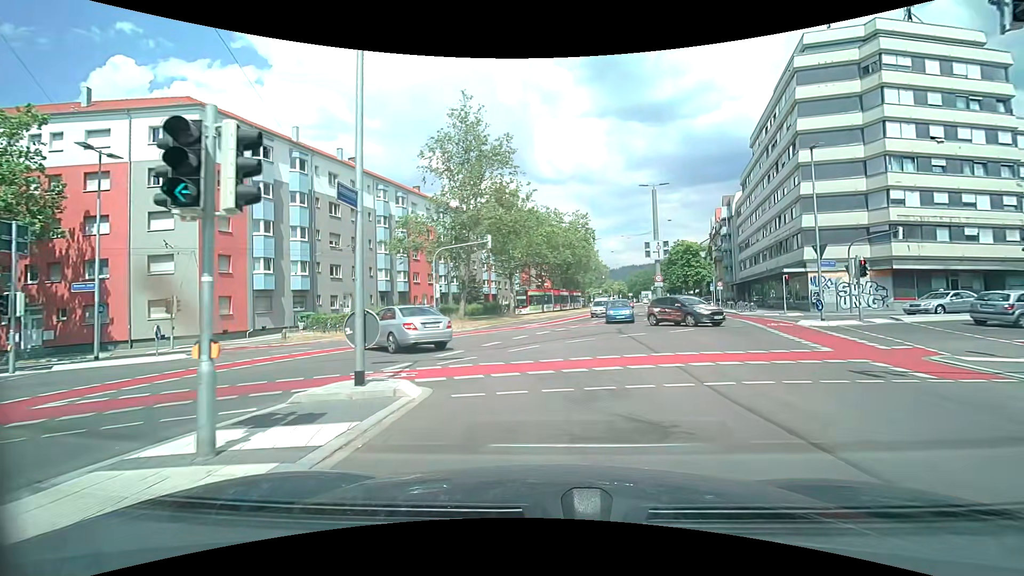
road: secondary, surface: asphalt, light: Day
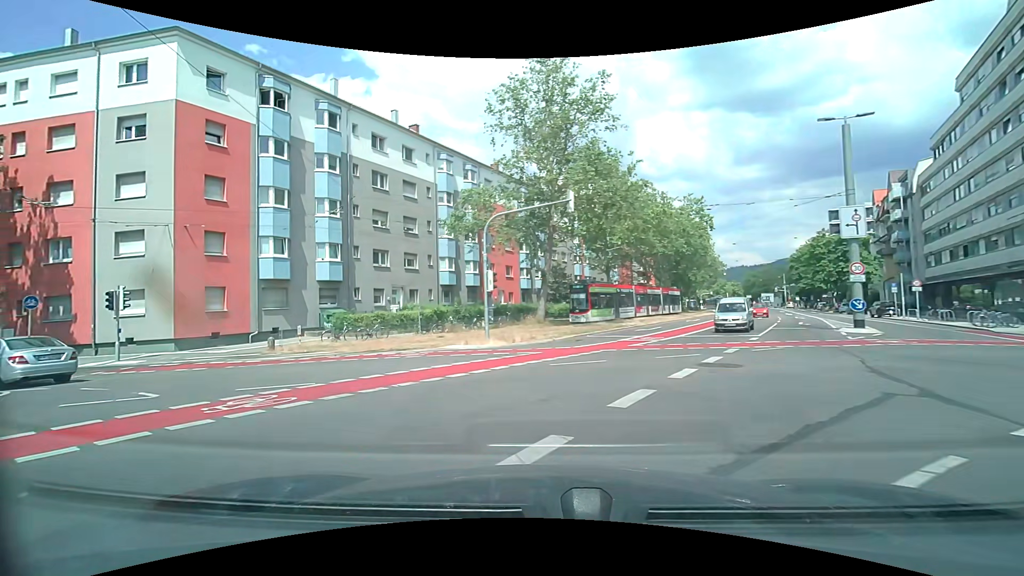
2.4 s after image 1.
(-0.5, +12.6) m; -11°
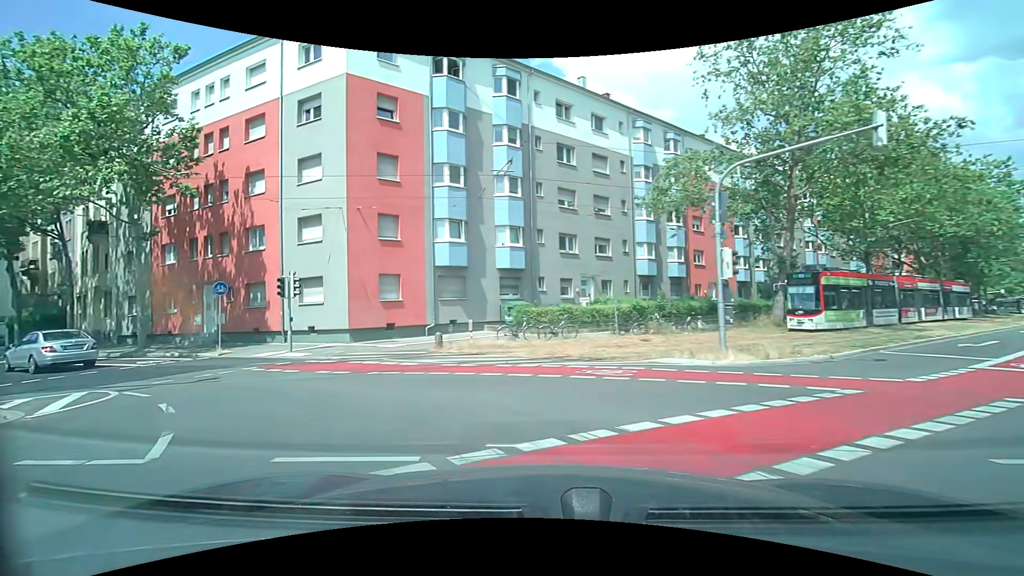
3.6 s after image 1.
(-1.2, +6.0) m; -22°
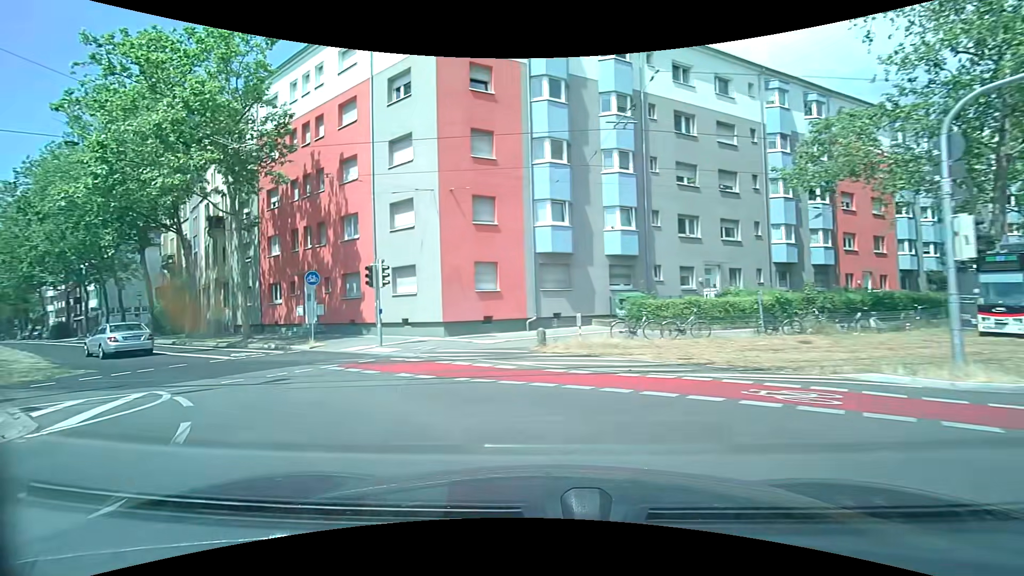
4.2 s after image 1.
(-0.3, +3.0) m; -11°
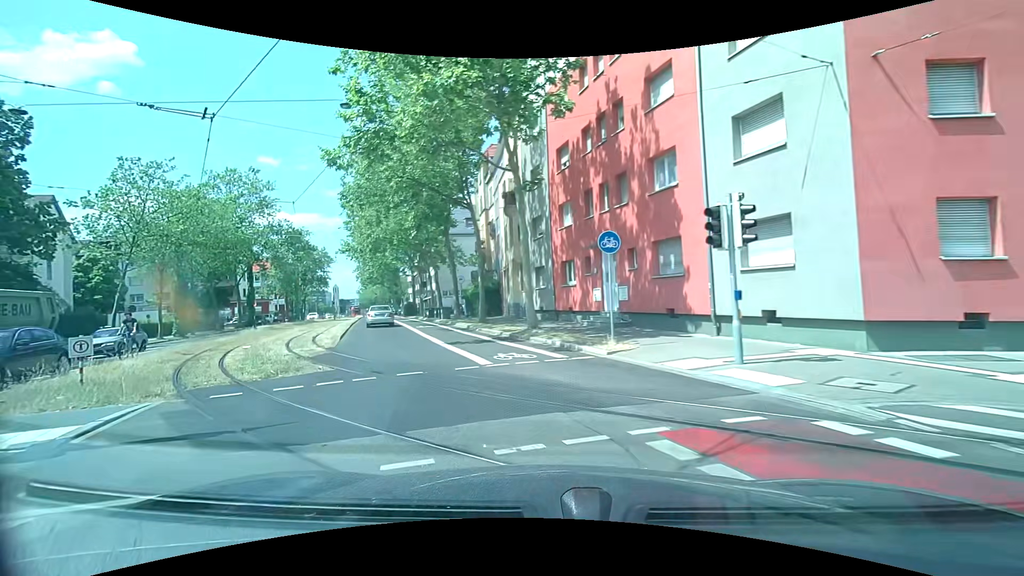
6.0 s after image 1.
(-2.8, +8.5) m; -34°
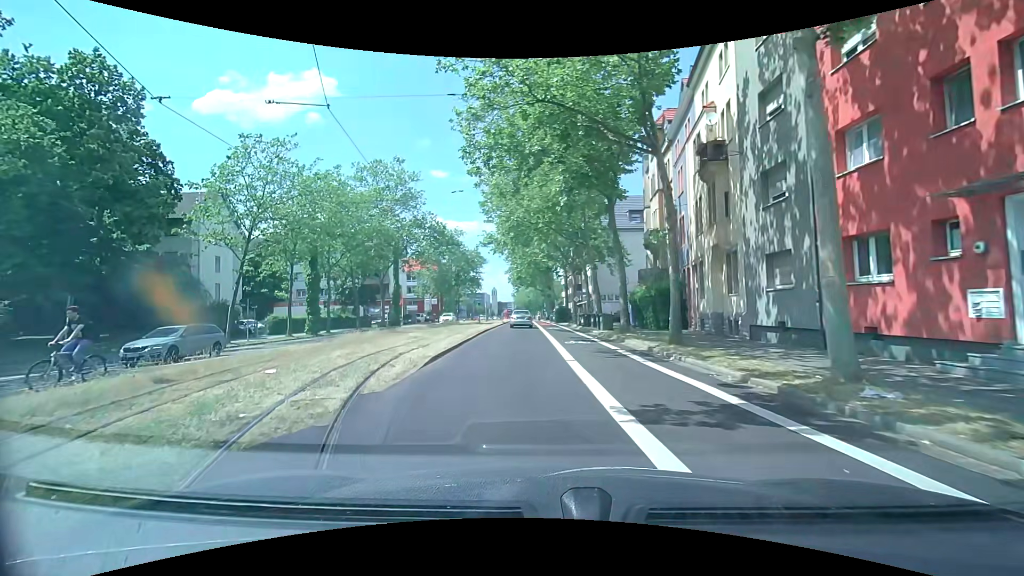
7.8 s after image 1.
(-1.9, +10.7) m; -17°
